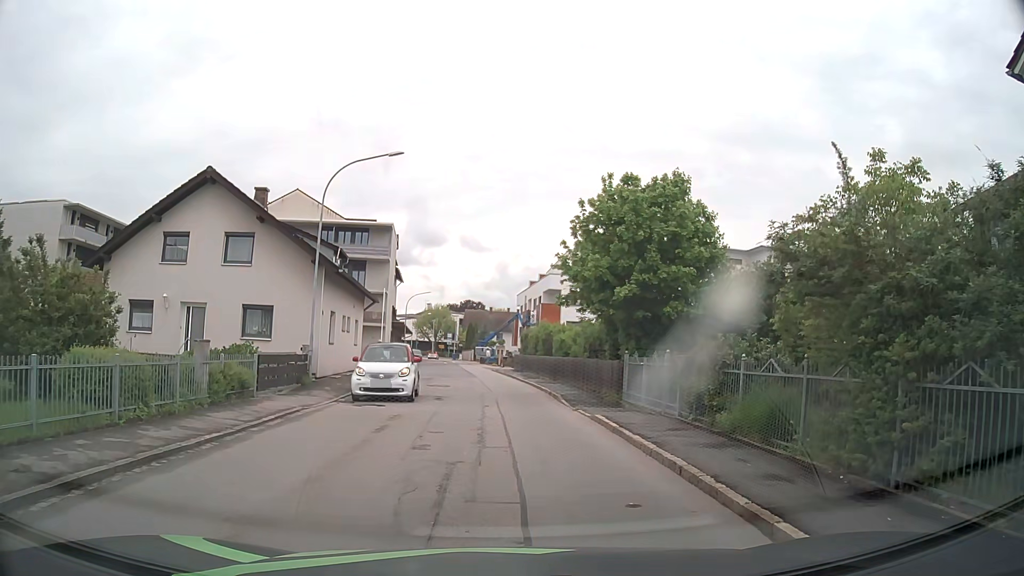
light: Day
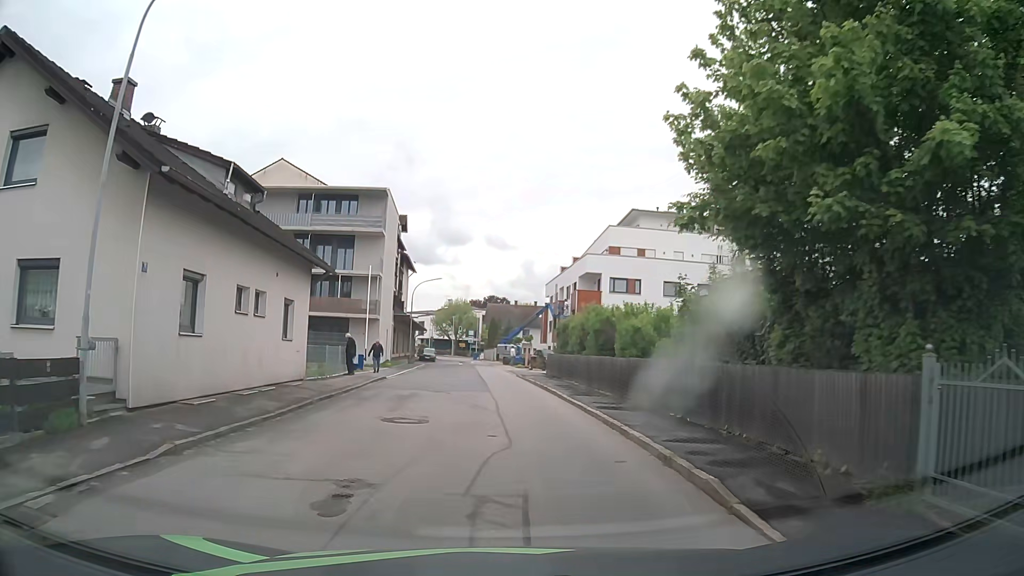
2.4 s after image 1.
(+0.1, +13.7) m; -1°
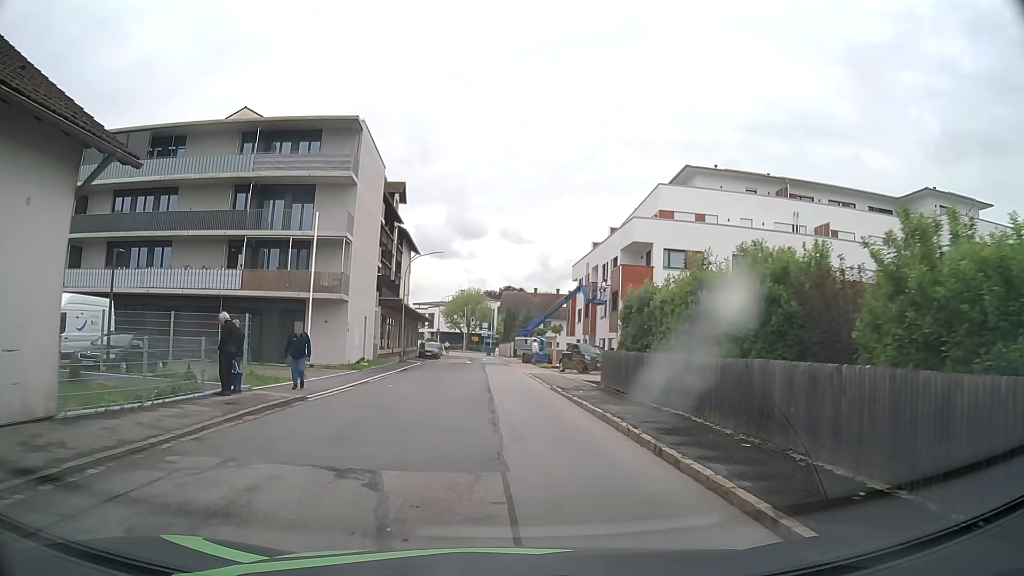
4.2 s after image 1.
(-0.3, +14.1) m; -2°
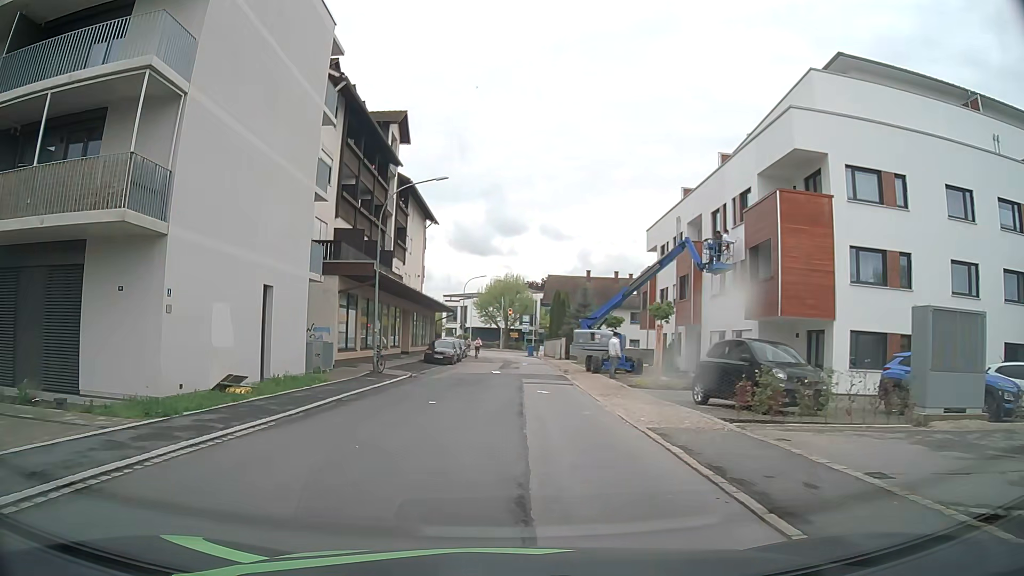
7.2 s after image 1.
(-0.2, +20.6) m; -4°
